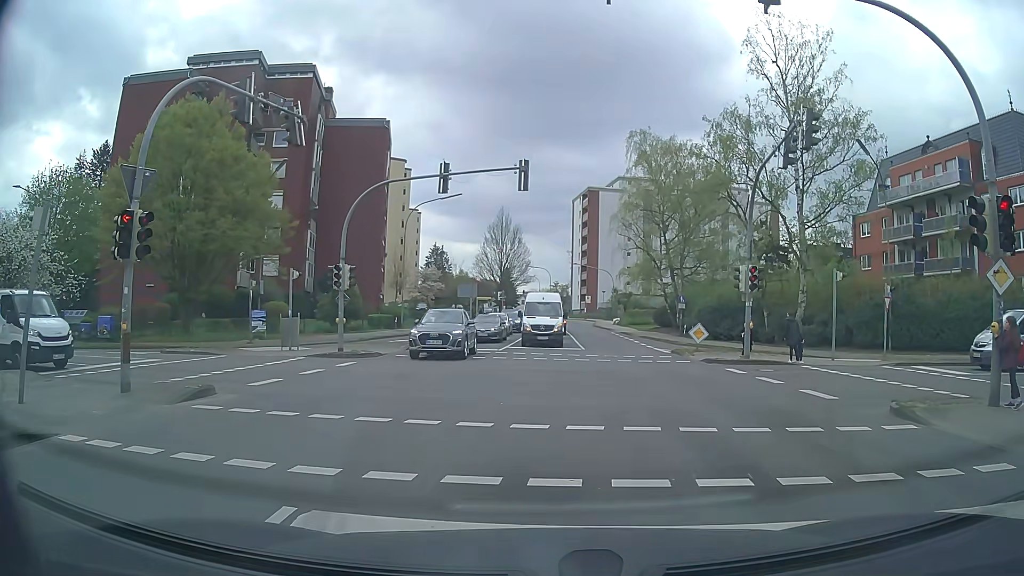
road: tertiary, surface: asphalt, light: Day
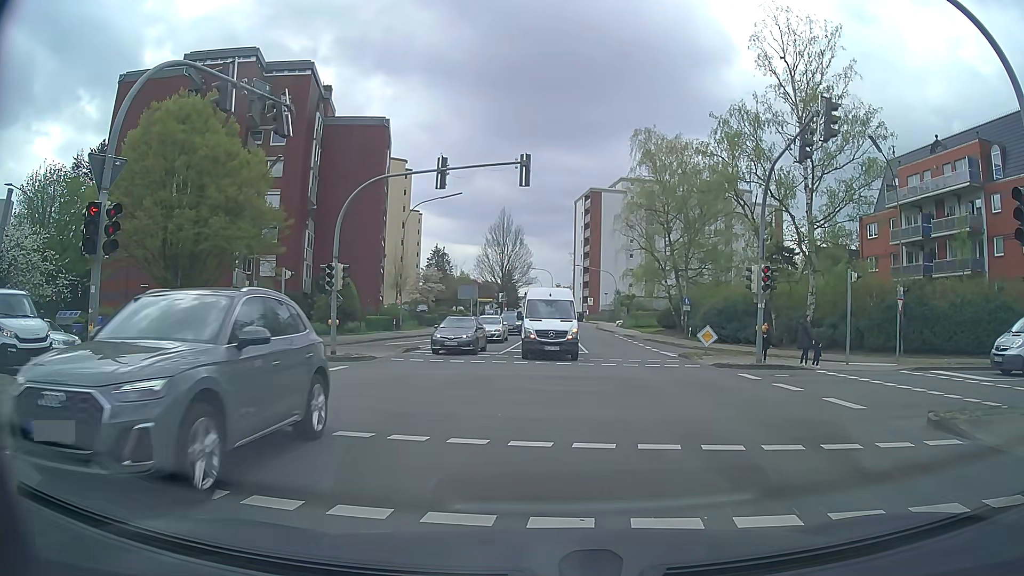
(0.0, +1.1) m; 0°
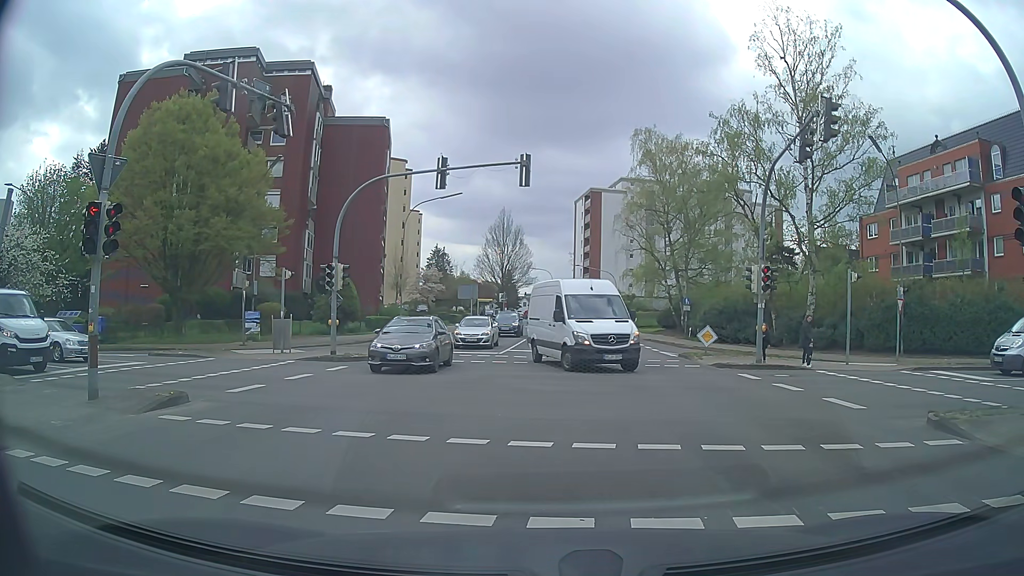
(0.0, 0.0) m; 0°
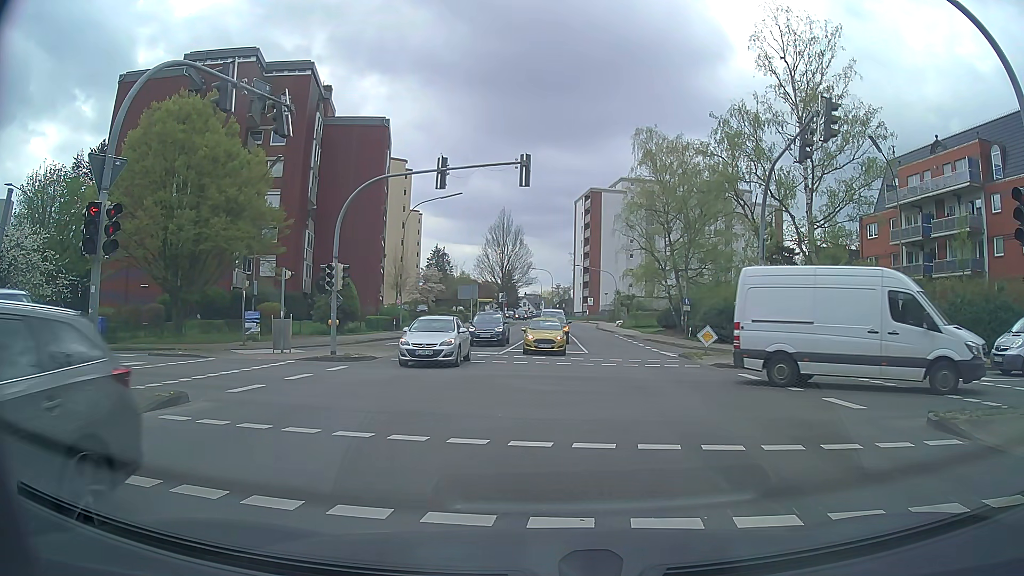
(0.0, 0.0) m; 0°
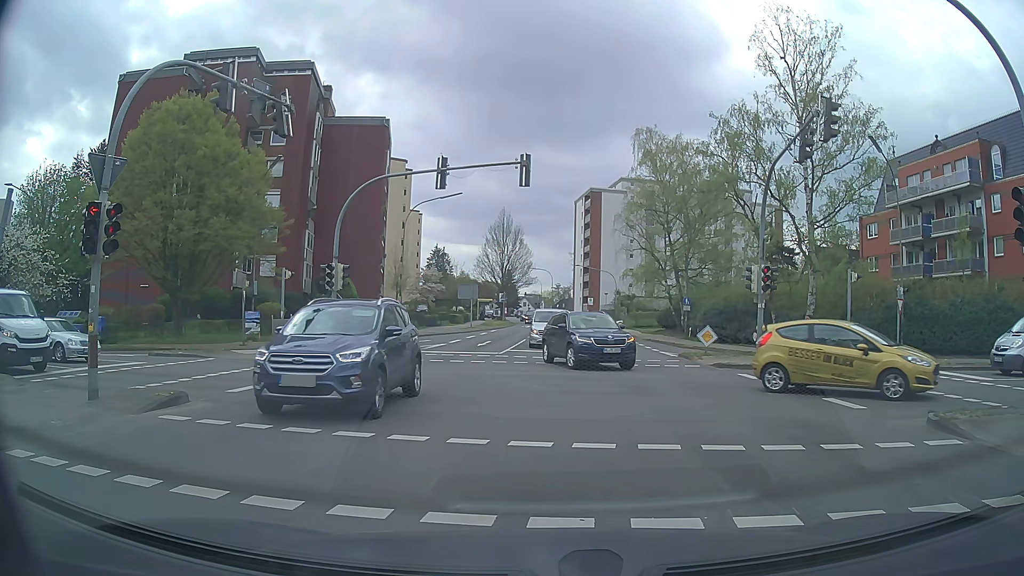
(0.0, 0.0) m; 0°
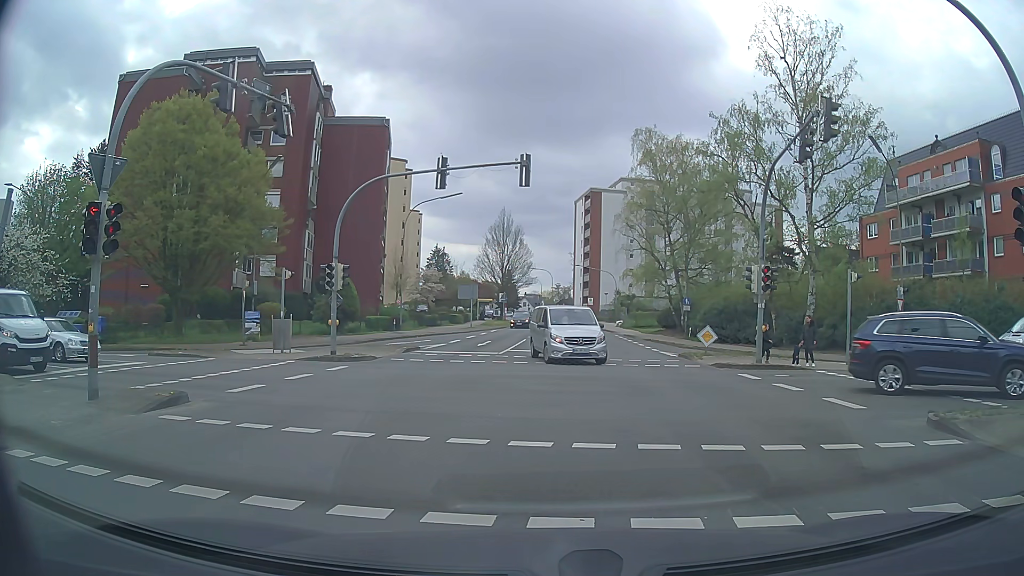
(0.0, 0.0) m; 0°
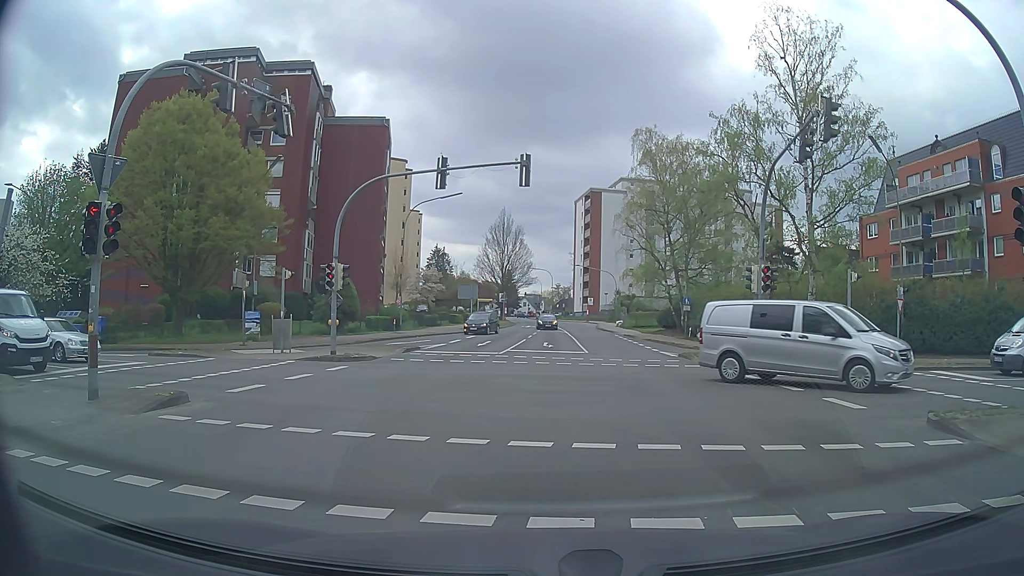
(0.0, 0.0) m; 0°
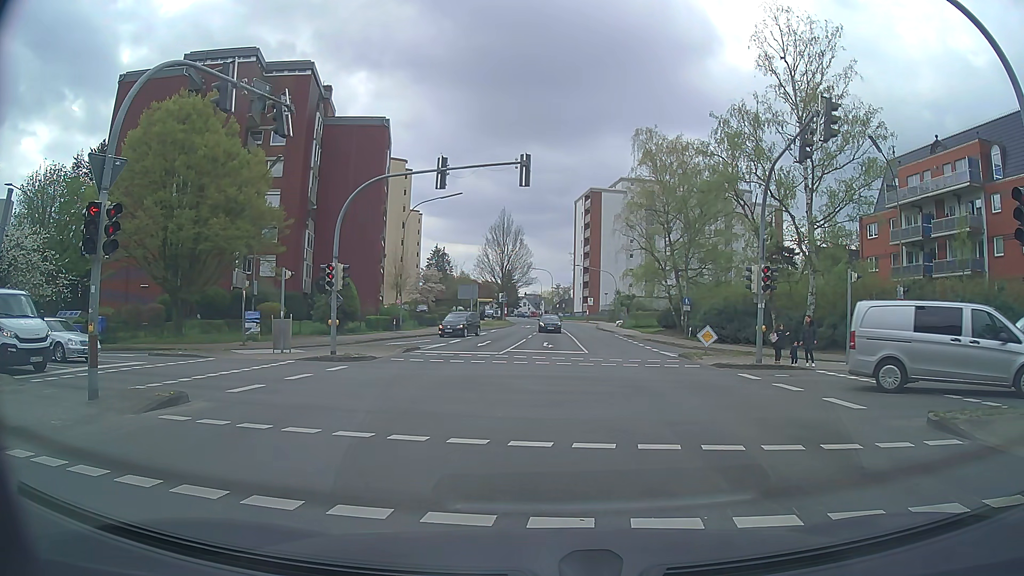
(0.0, 0.0) m; 0°
